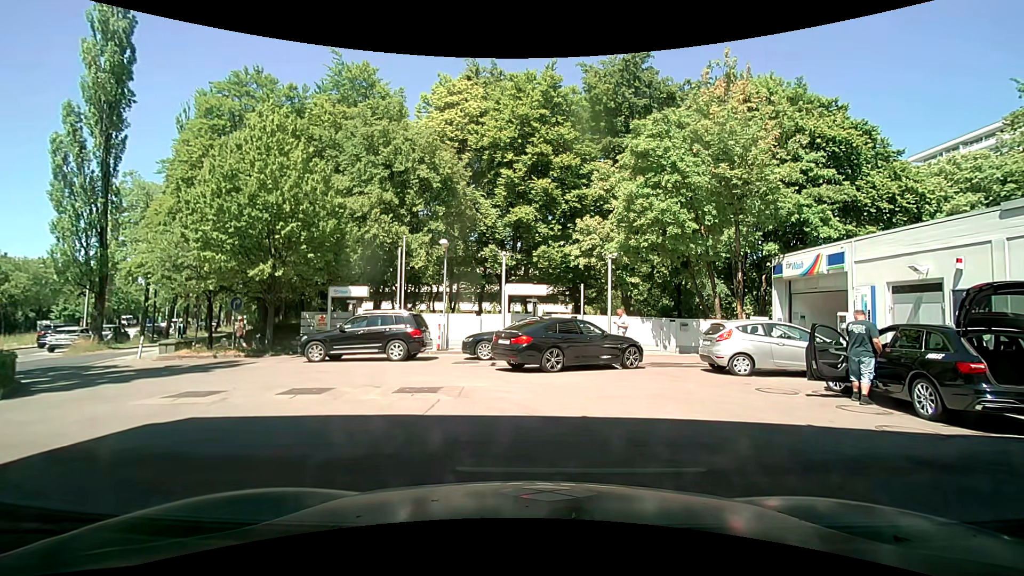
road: service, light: Day
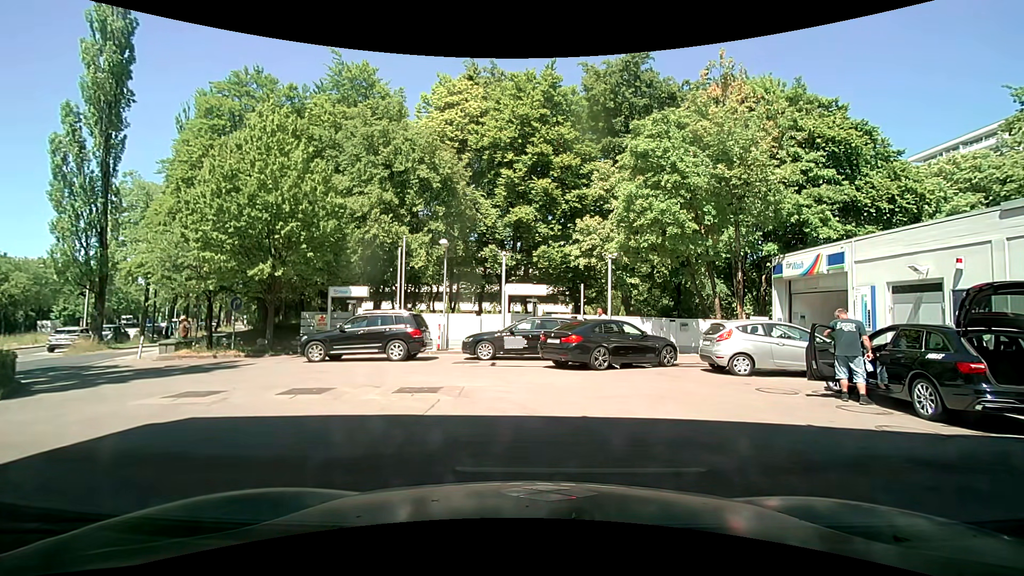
(0.0, 0.0) m; 0°
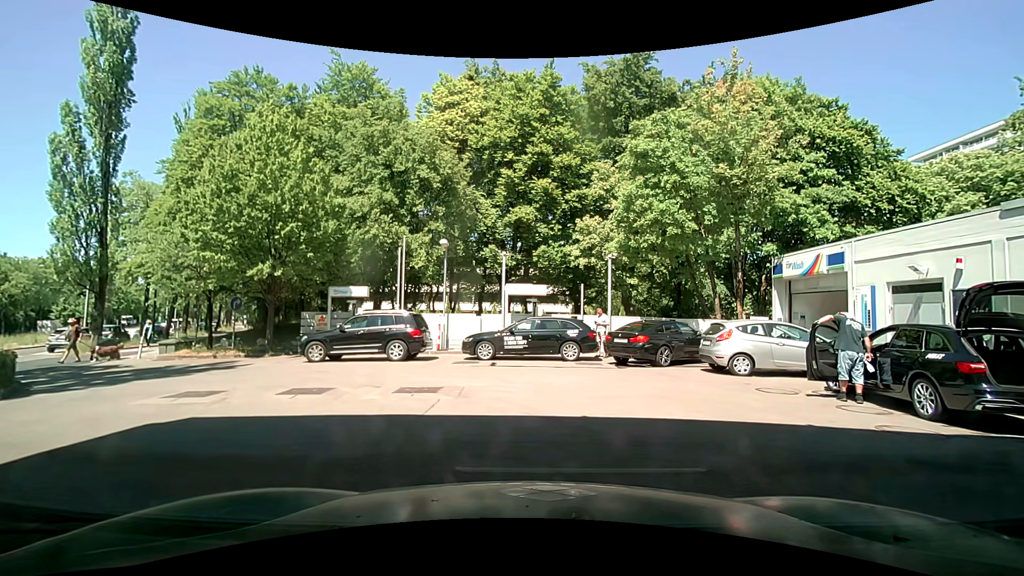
(0.0, 0.0) m; 0°
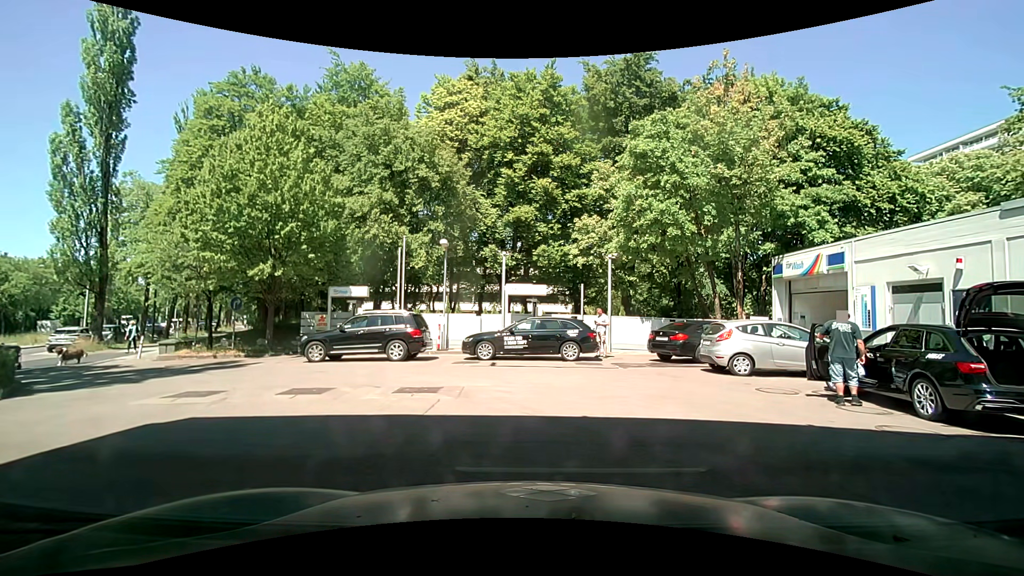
(0.0, 0.0) m; 0°
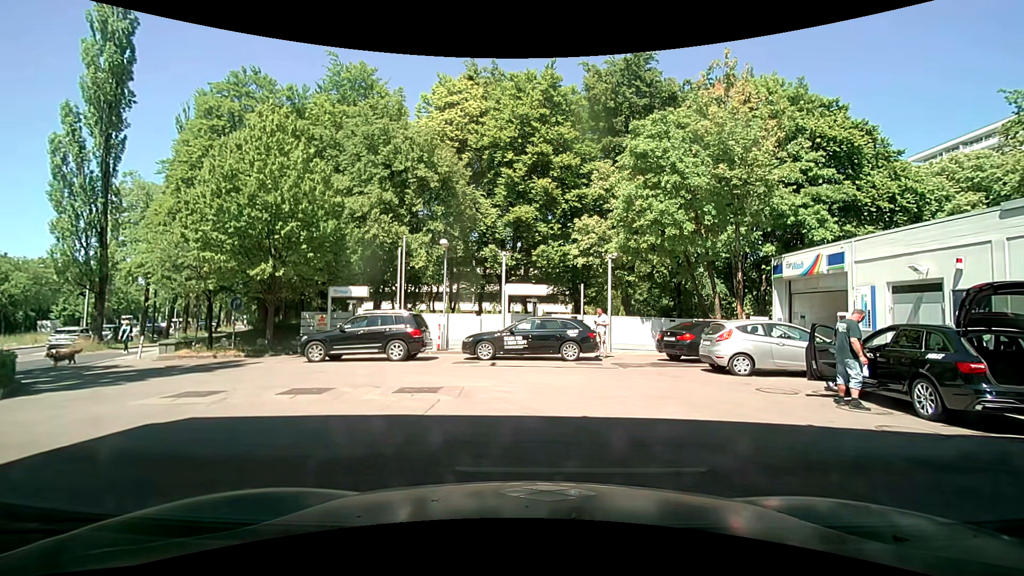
(0.0, 0.0) m; 0°
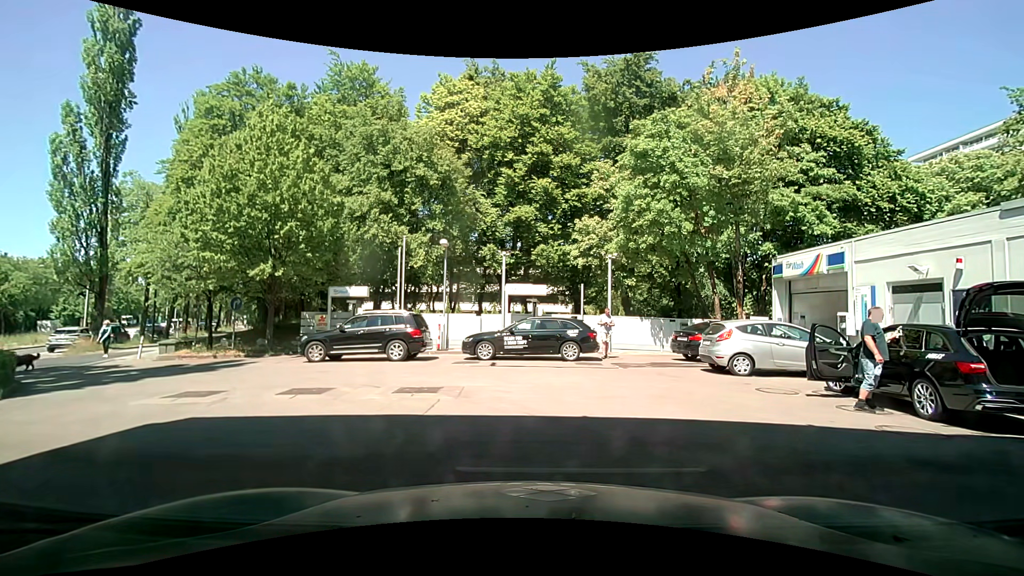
(0.0, 0.0) m; 0°
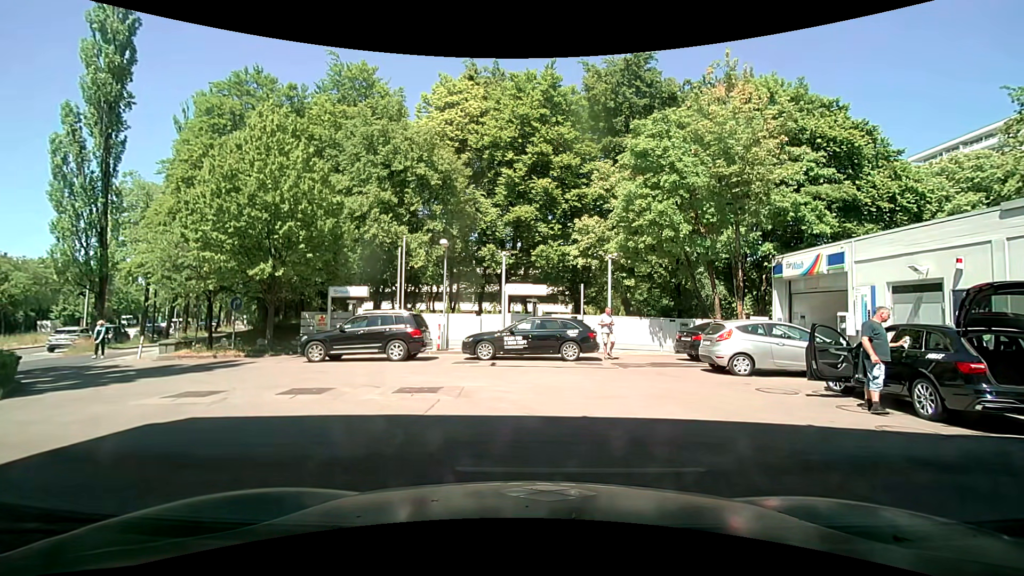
(0.0, 0.0) m; 0°
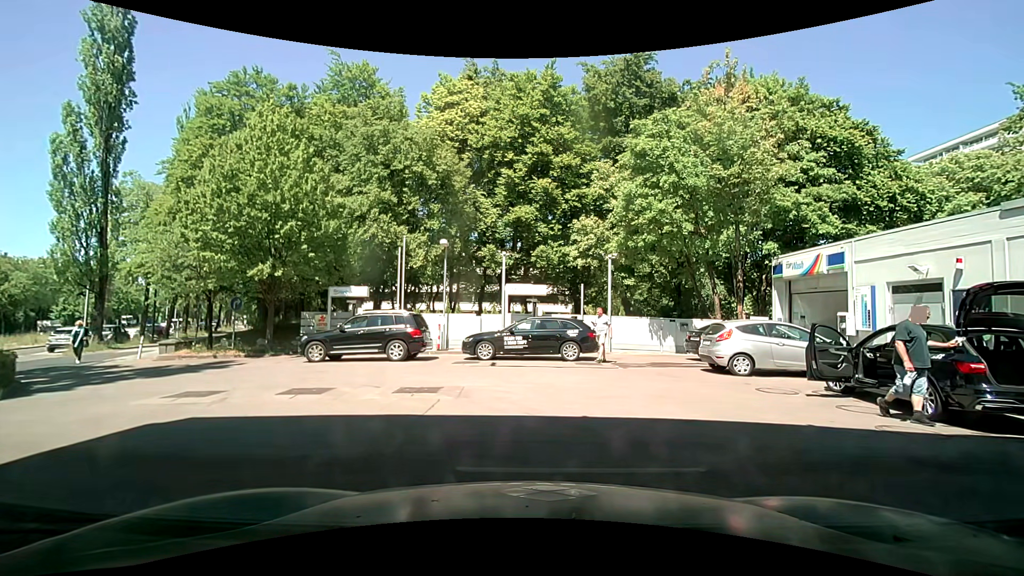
(0.0, 0.0) m; 0°
